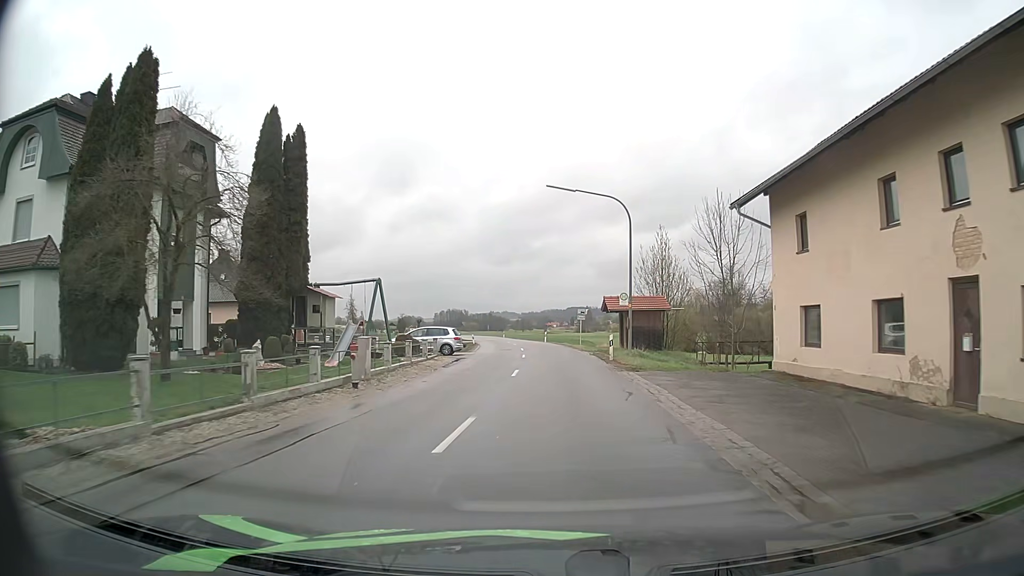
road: secondary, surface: asphalt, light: Day
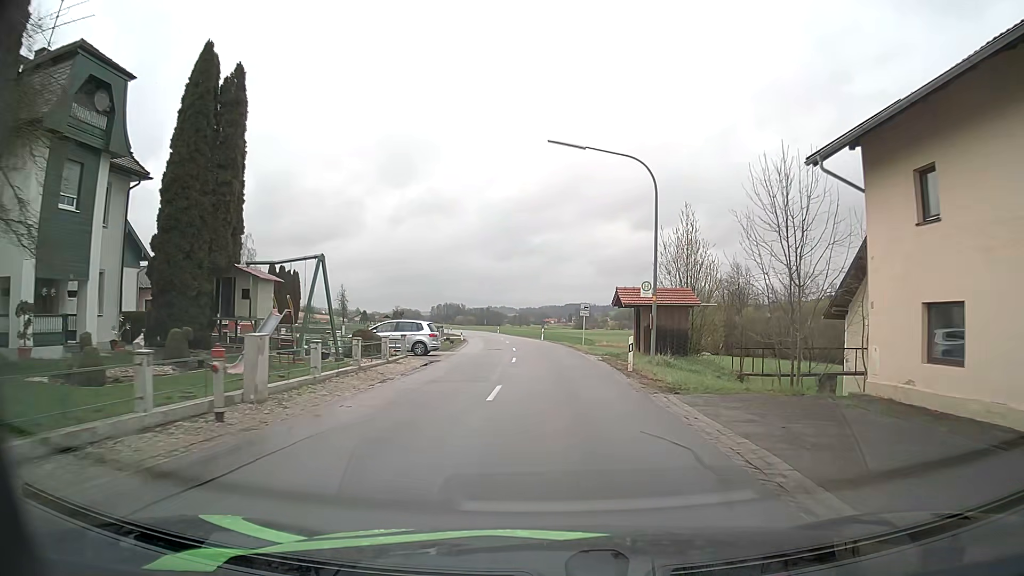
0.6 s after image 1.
(0.0, +7.1) m; 0°
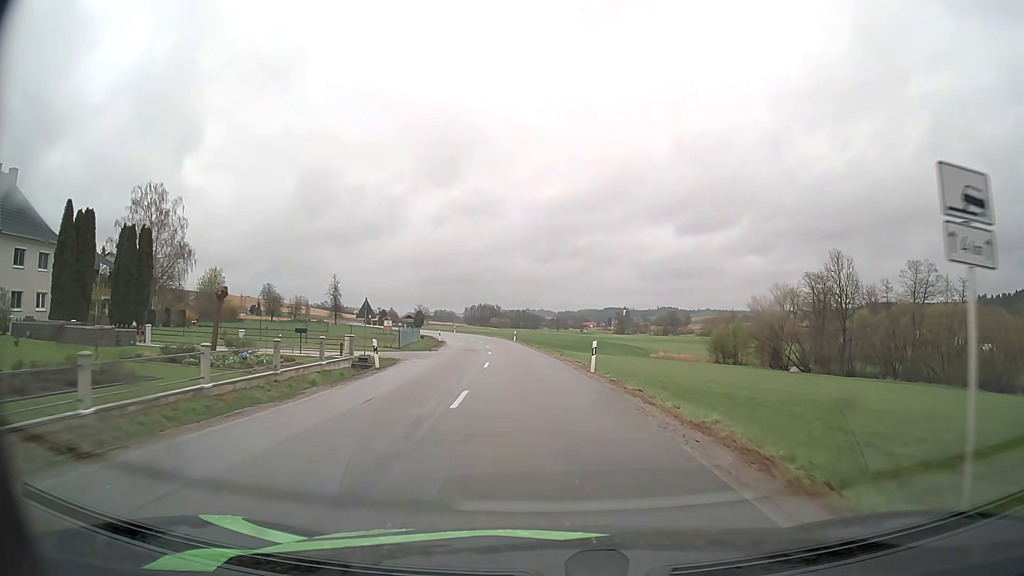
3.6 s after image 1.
(-0.4, +37.8) m; -3°
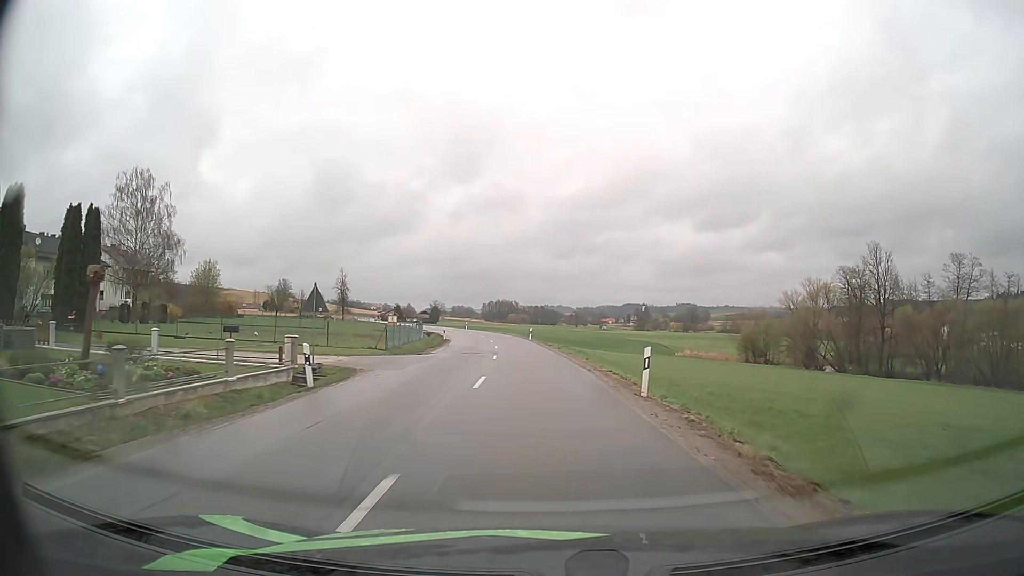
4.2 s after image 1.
(-0.1, +8.1) m; -1°
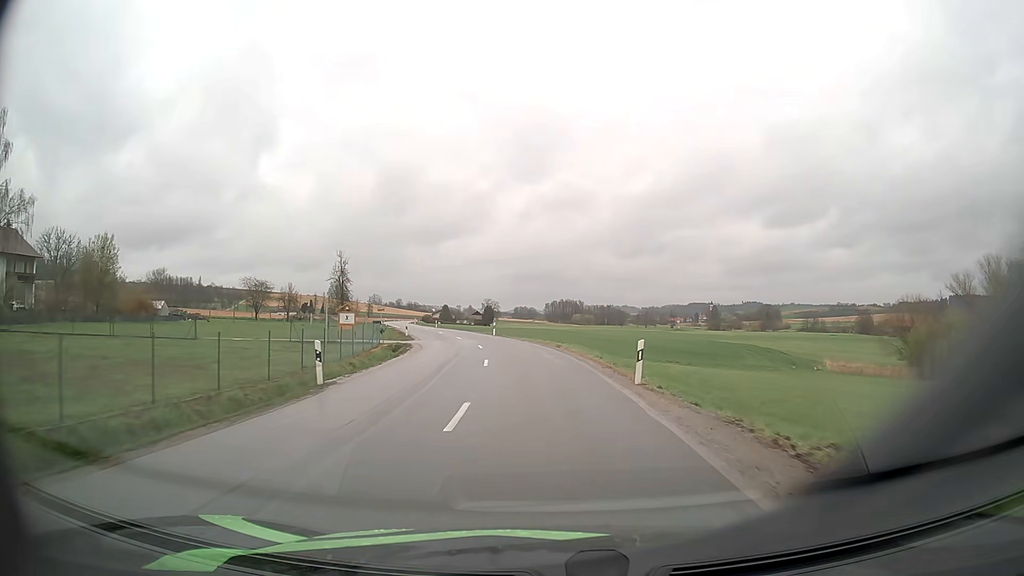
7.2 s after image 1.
(-1.8, +41.0) m; -5°
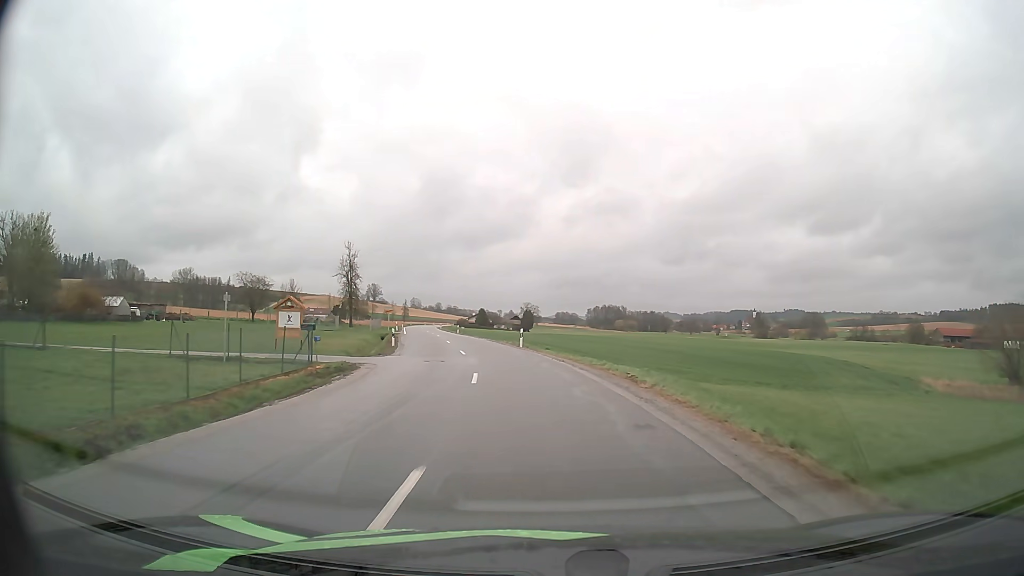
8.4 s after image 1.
(-0.4, +16.7) m; -4°
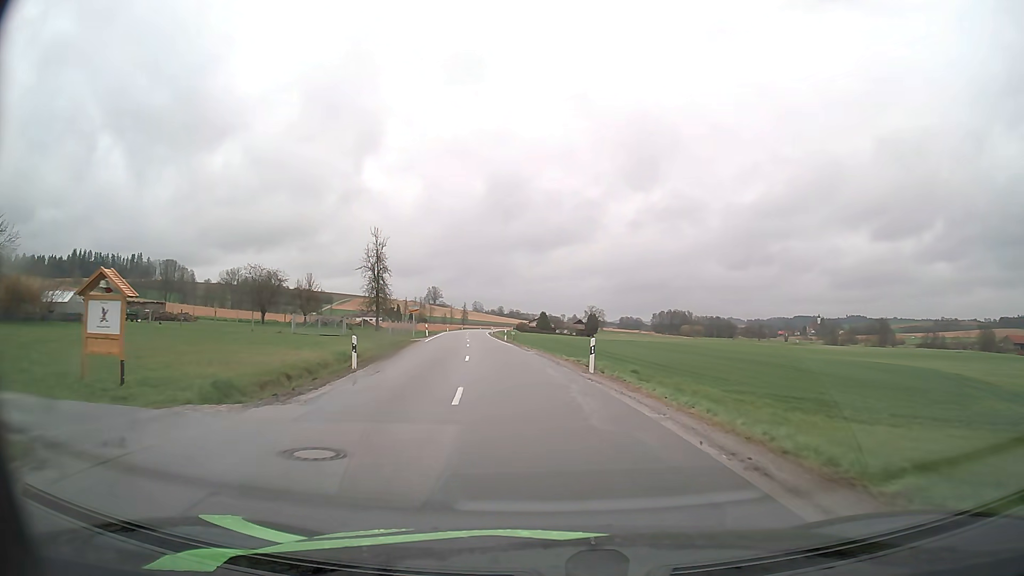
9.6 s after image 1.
(-0.7, +17.1) m; -5°
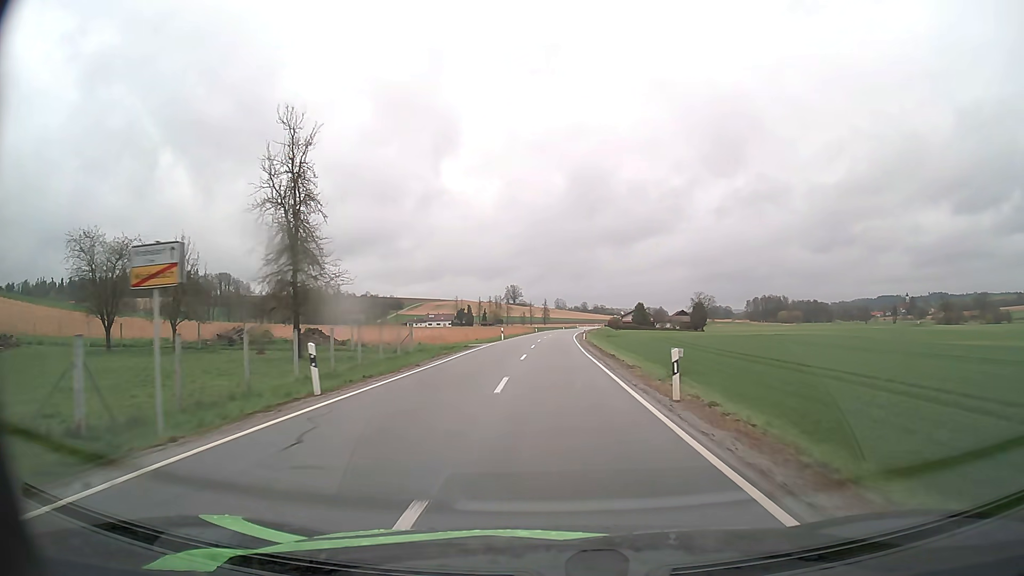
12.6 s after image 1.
(-4.3, +46.9) m; -7°
(0, +10) (0, +20) (0, +30) (0, +40) (0, +50) (0, +60) (+1, +70) (+1, +80) (+2, +90) (+3, +100) m
